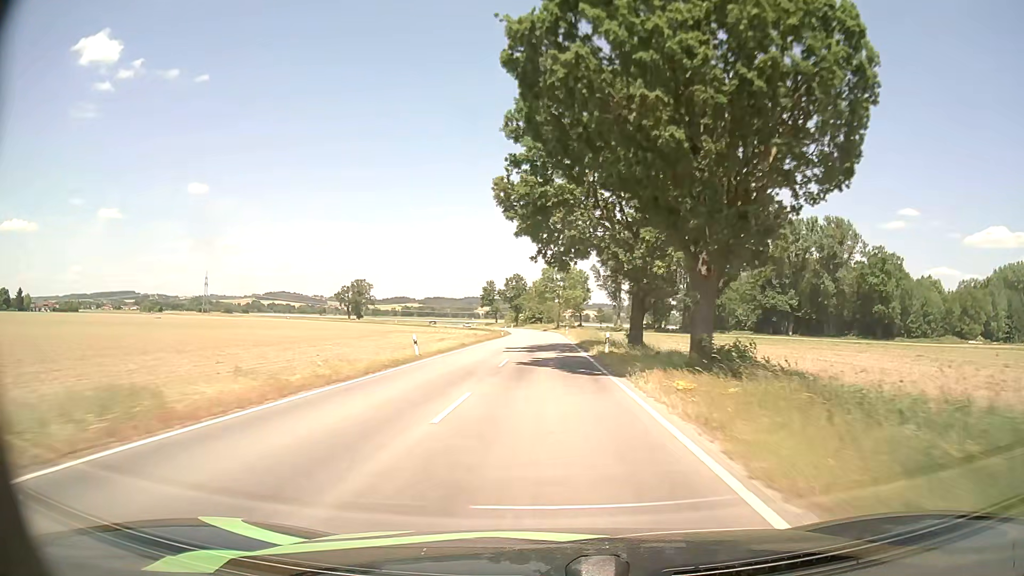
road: tertiary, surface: asphalt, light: Day
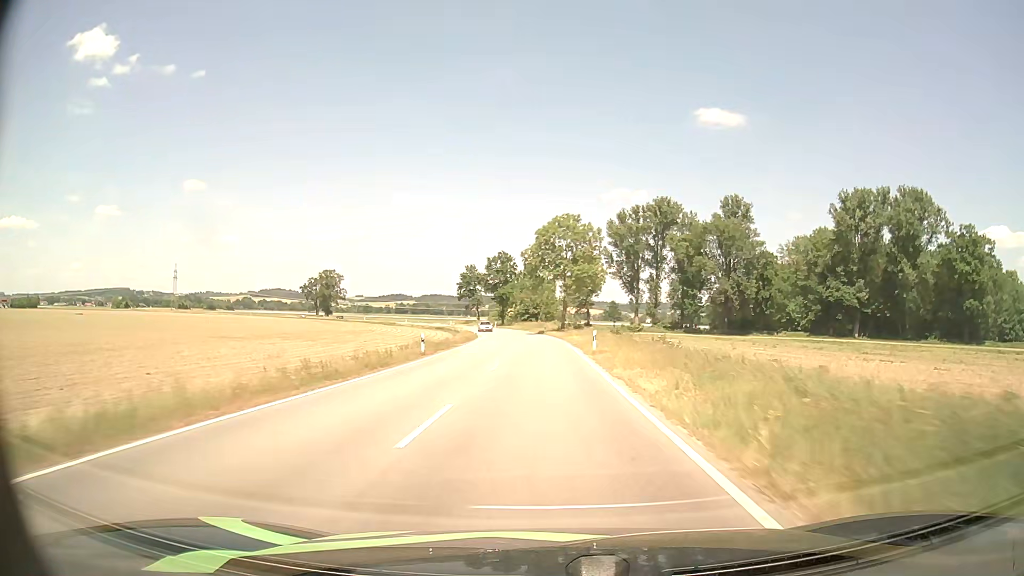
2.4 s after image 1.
(+0.5, +50.4) m; +1°
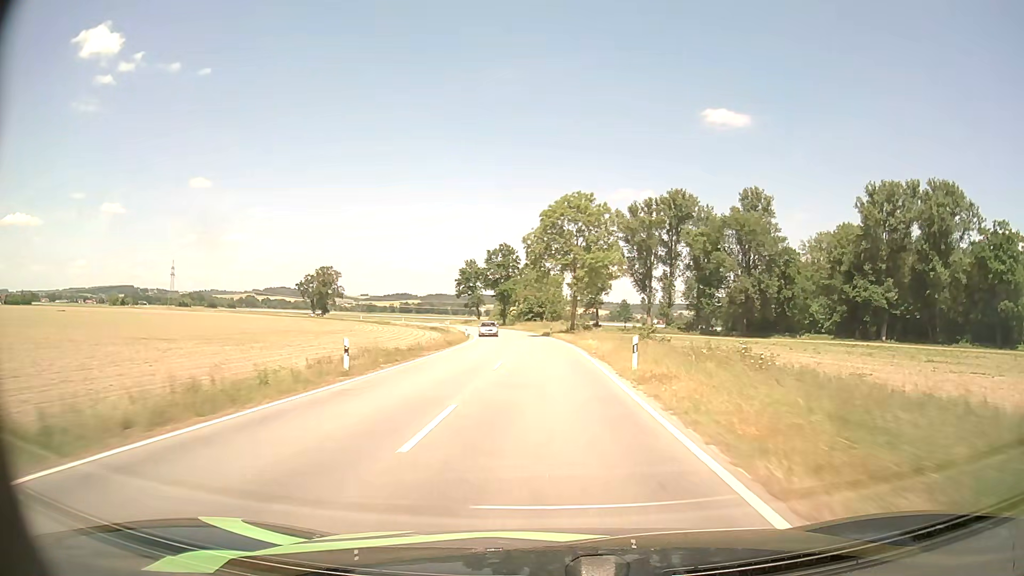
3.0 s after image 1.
(-0.1, +12.5) m; -1°
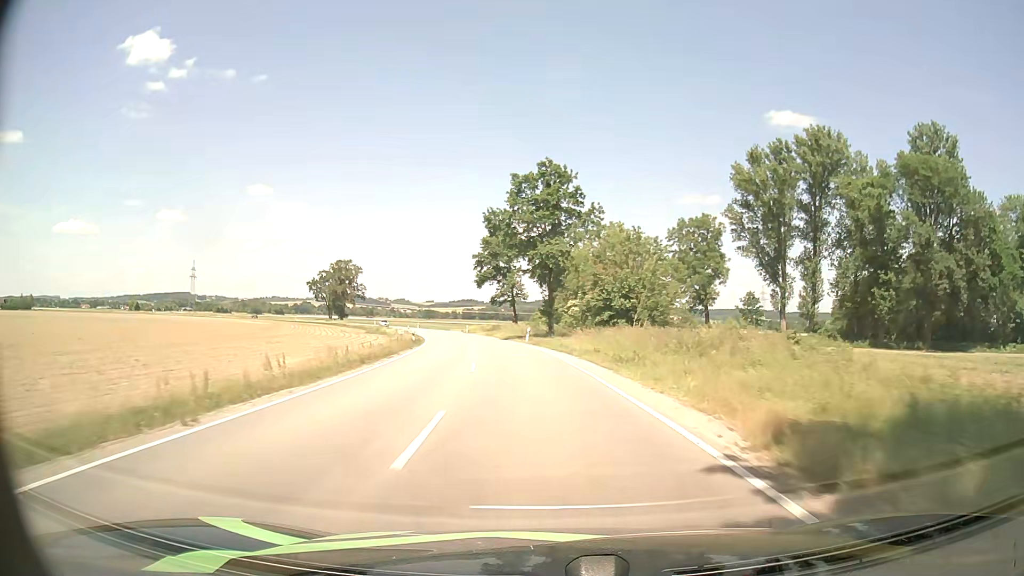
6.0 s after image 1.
(-1.9, +61.3) m; -5°
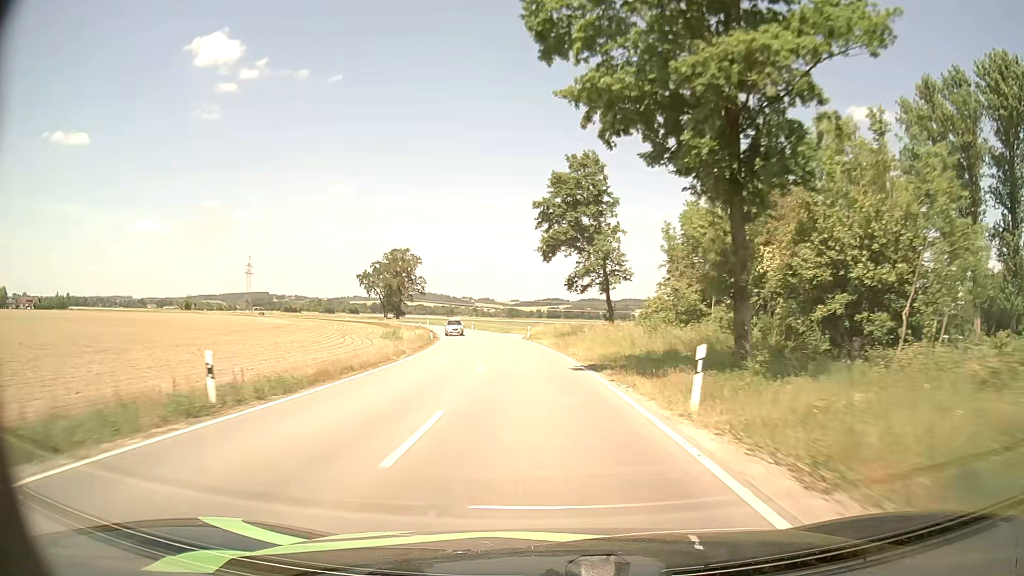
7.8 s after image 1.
(-2.3, +36.3) m; -7°
(0, +10) (-1, +20) (-1, +30) (-2, +40) (-3, +50) (-5, +60) (-6, +70) (-8, +79) (-10, +89) (-13, +99) m
